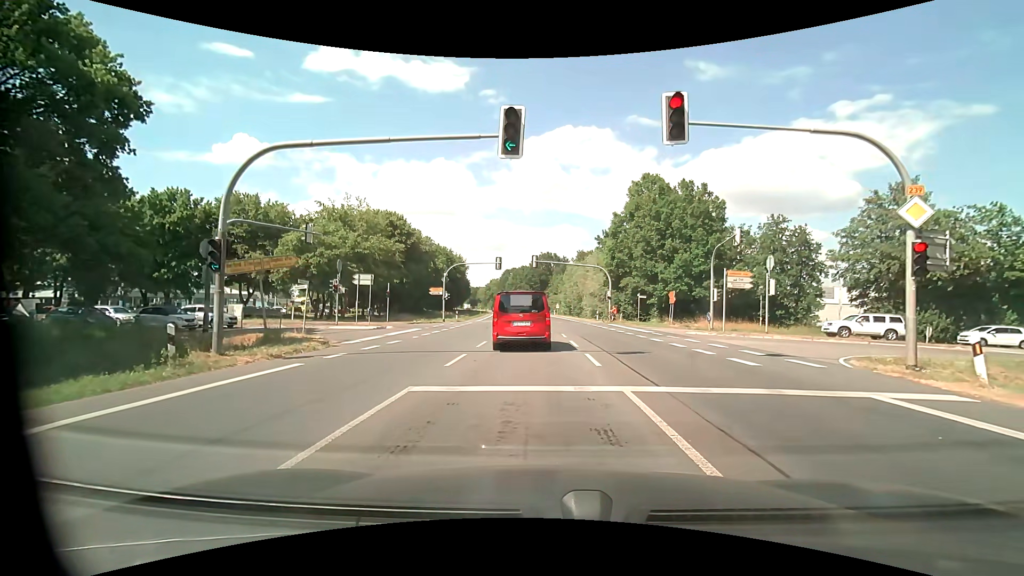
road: primary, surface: asphalt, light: Day
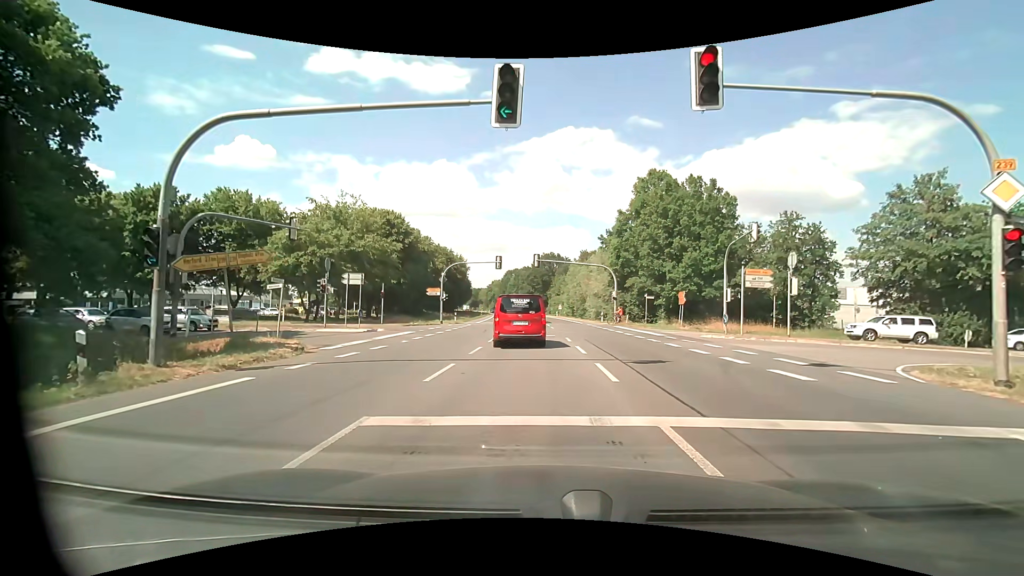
(0.0, +2.5) m; -1°
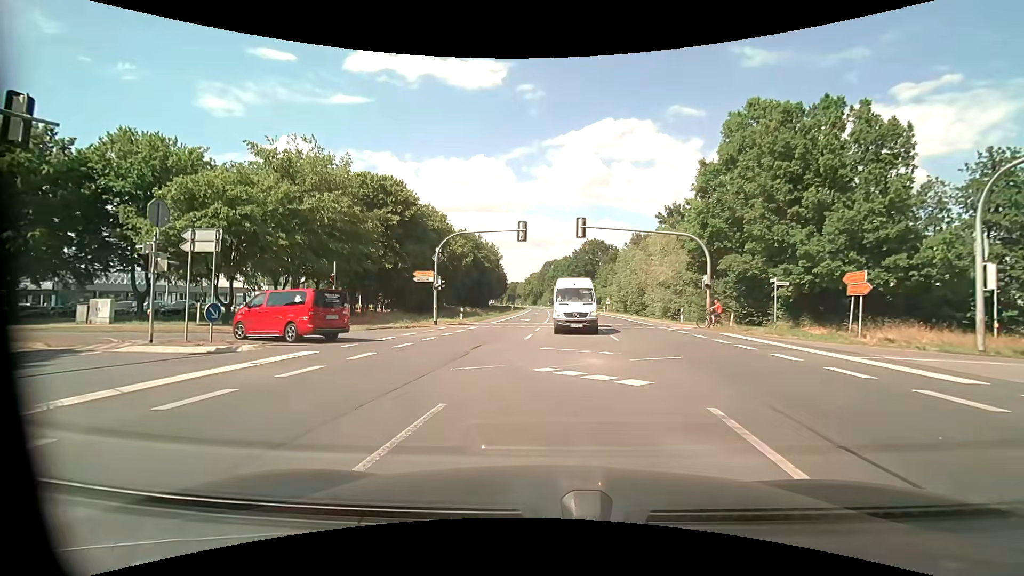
(-0.2, +18.1) m; -4°
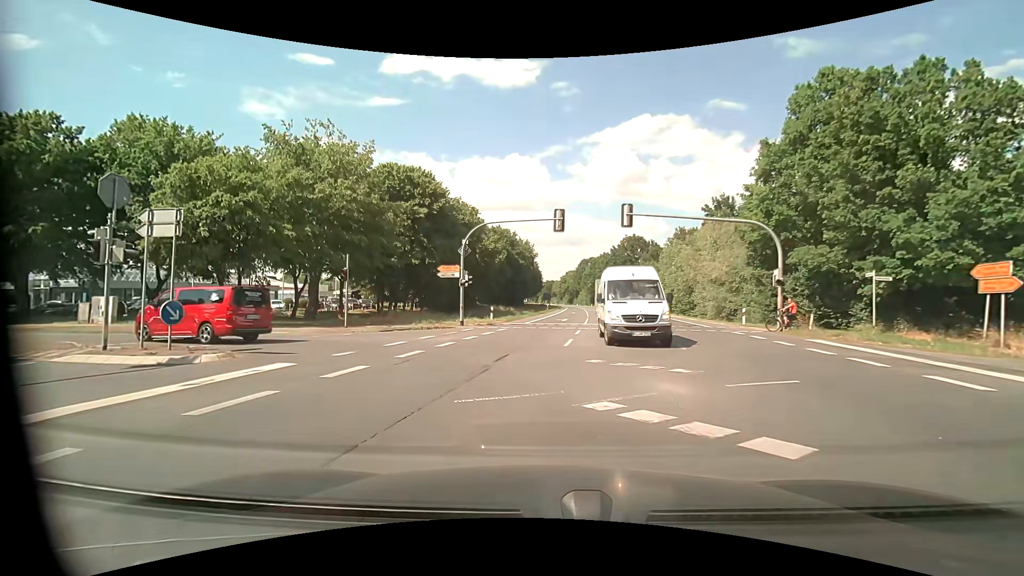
(-0.1, +3.7) m; -3°
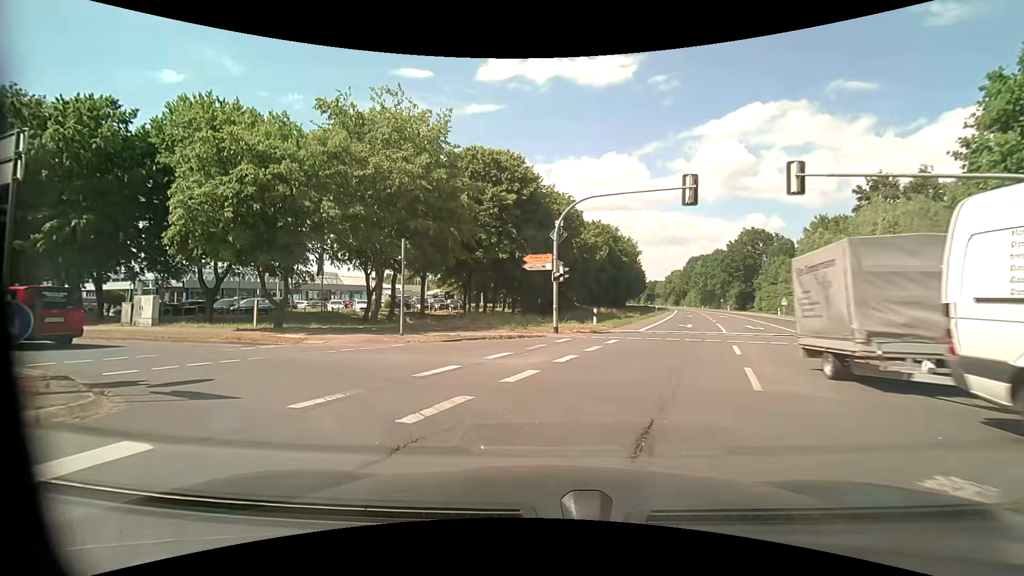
(-0.7, +7.2) m; -11°
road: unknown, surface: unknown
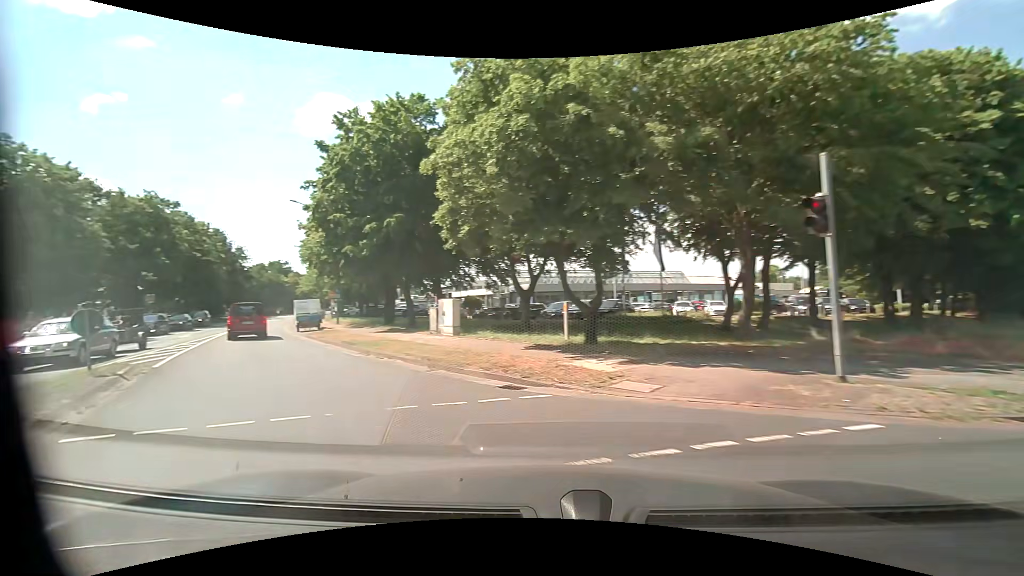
(-2.9, +9.9) m; -39°
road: tertiary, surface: asphalt
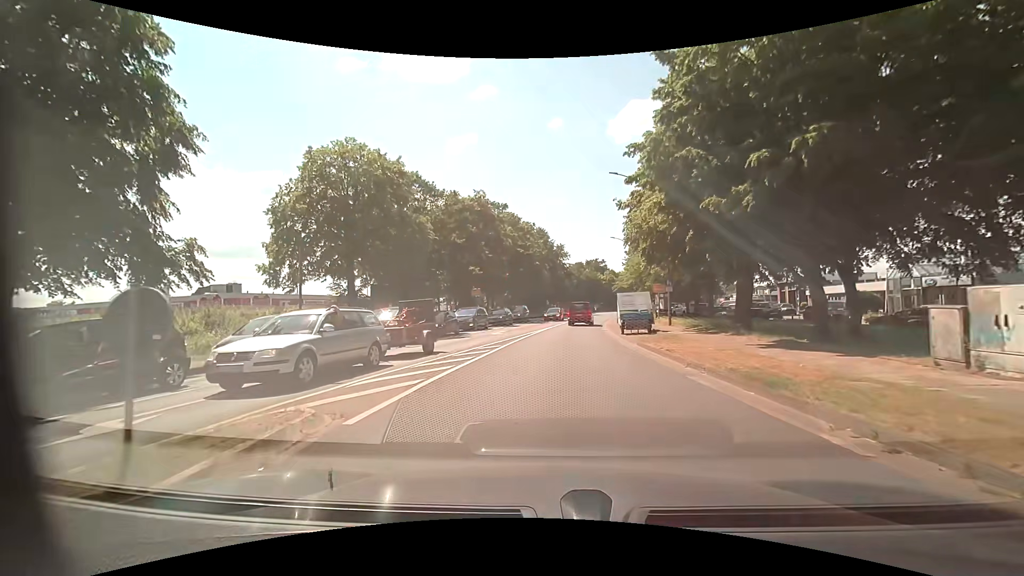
(-4.2, +9.5) m; -34°
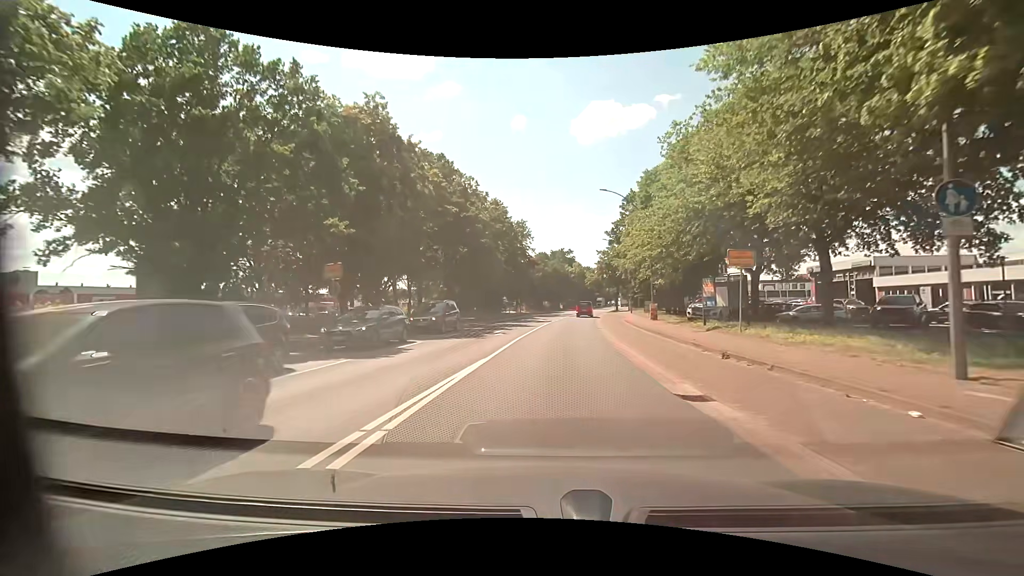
(+0.9, +25.5) m; +4°
(0, +10) (+1, +20) (+1, +30) (+2, +40) (+3, +50) (+5, +60) (+6, +70) (+7, +80) (+9, +89) (+10, +99) m
